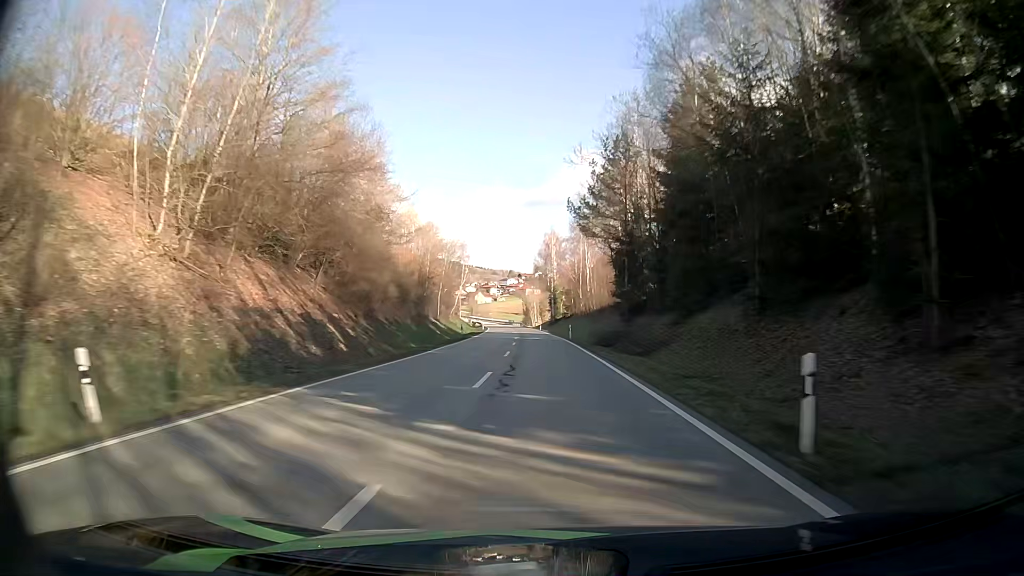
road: secondary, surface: asphalt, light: Day
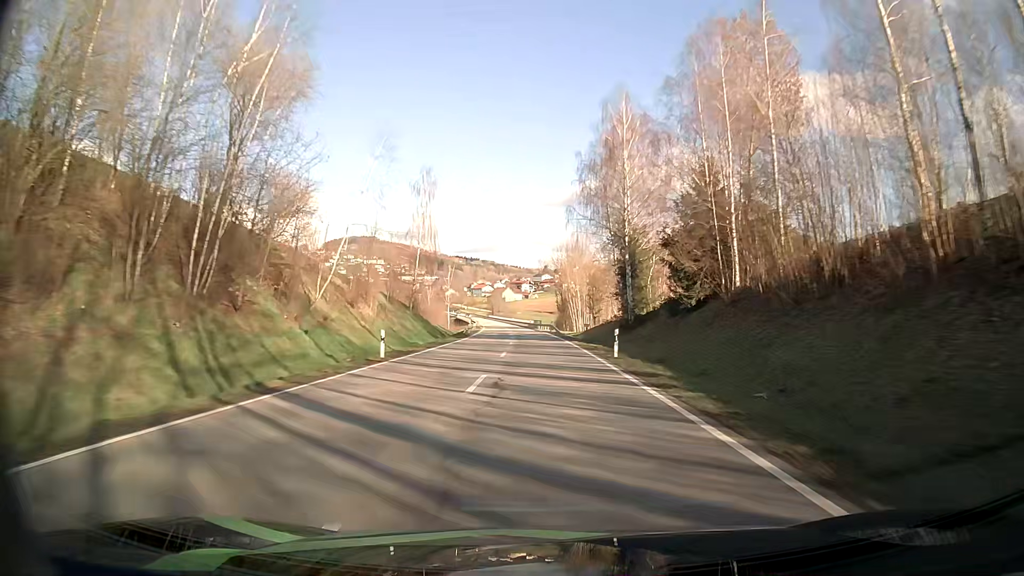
(-1.7, +73.8) m; -3°
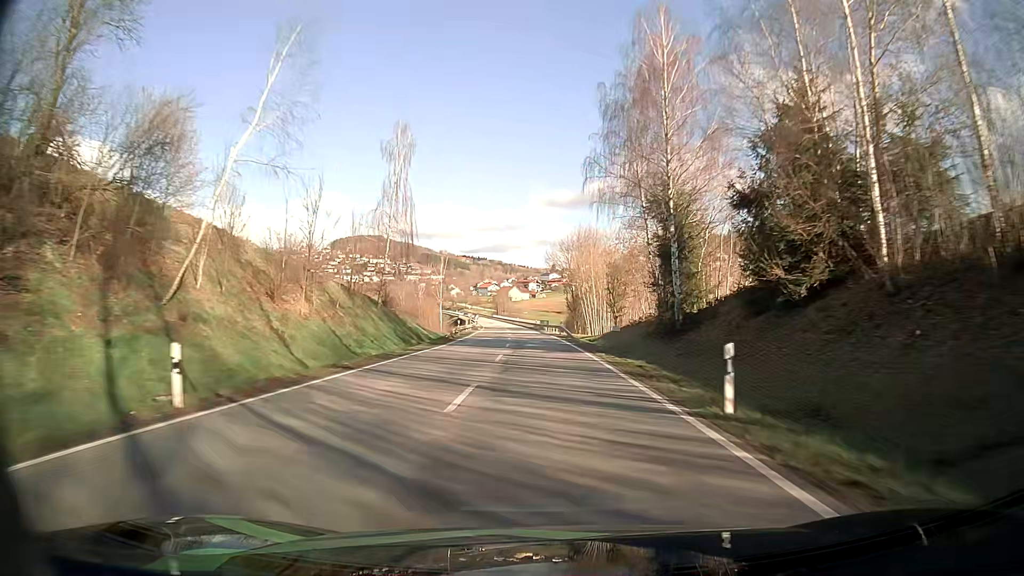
(0.0, +14.4) m; -1°
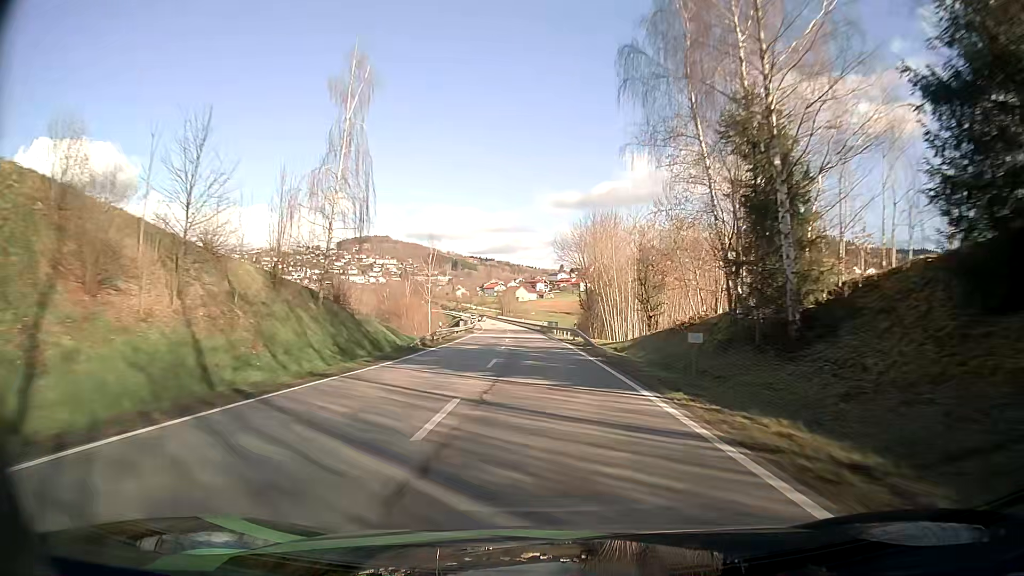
(-0.1, +14.3) m; 0°
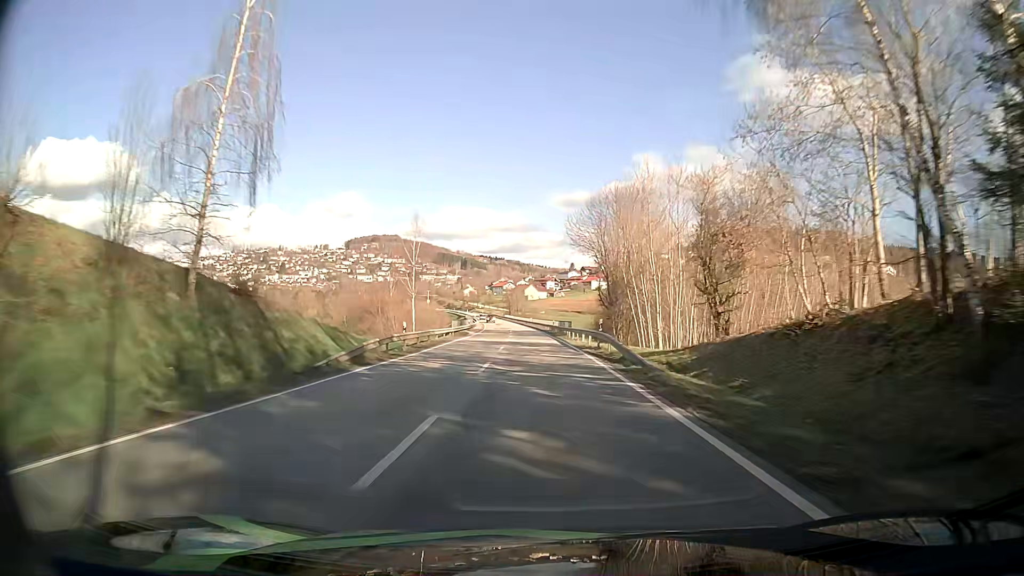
(-0.1, +14.2) m; -1°
